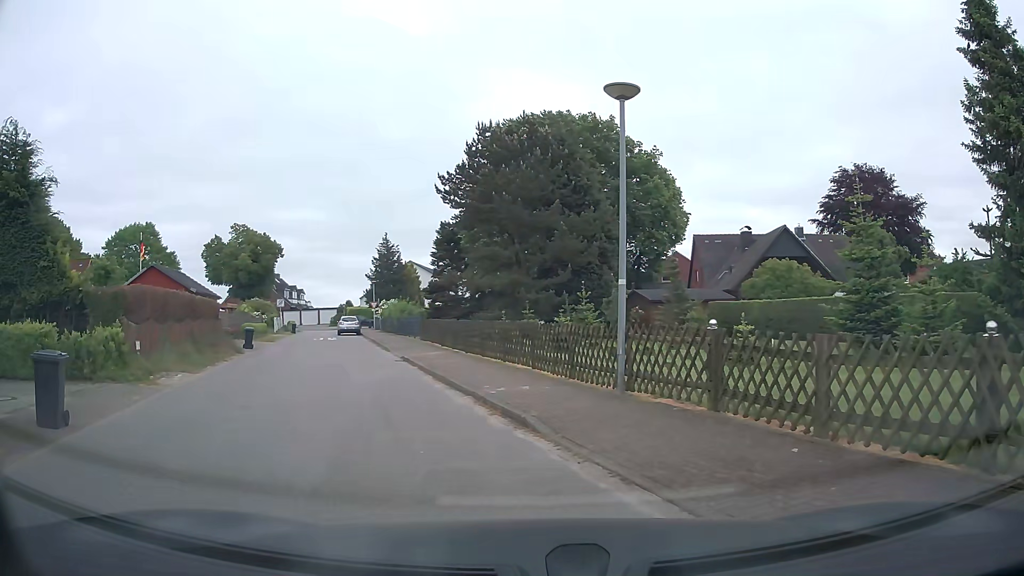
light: Day
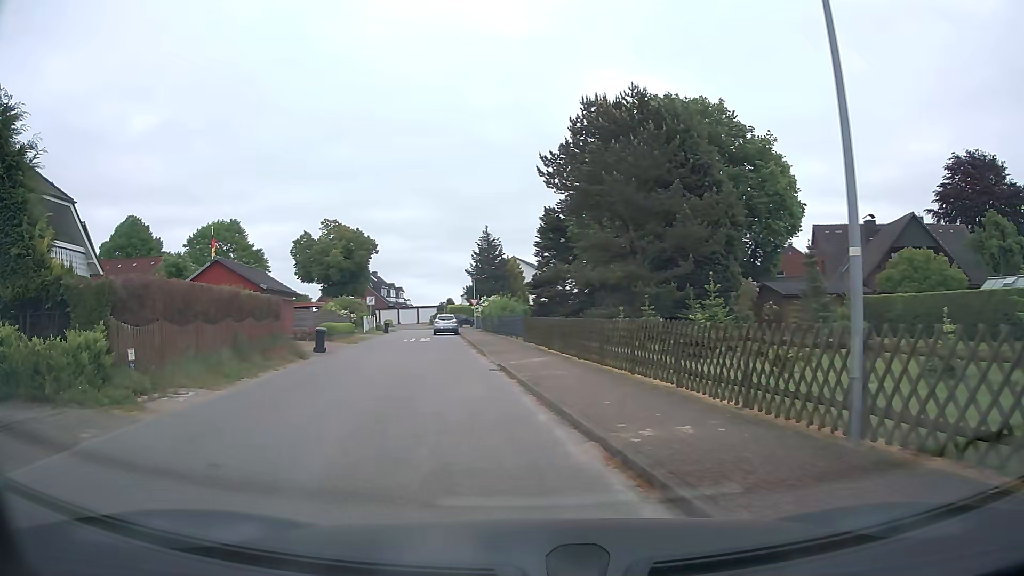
(-0.2, +4.5) m; -8°
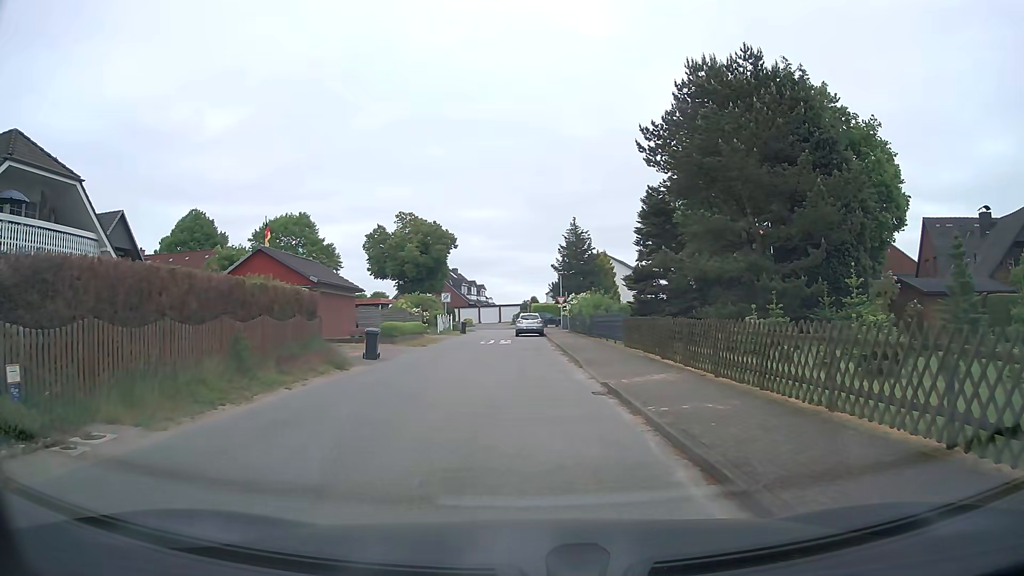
(-0.5, +5.3) m; -8°
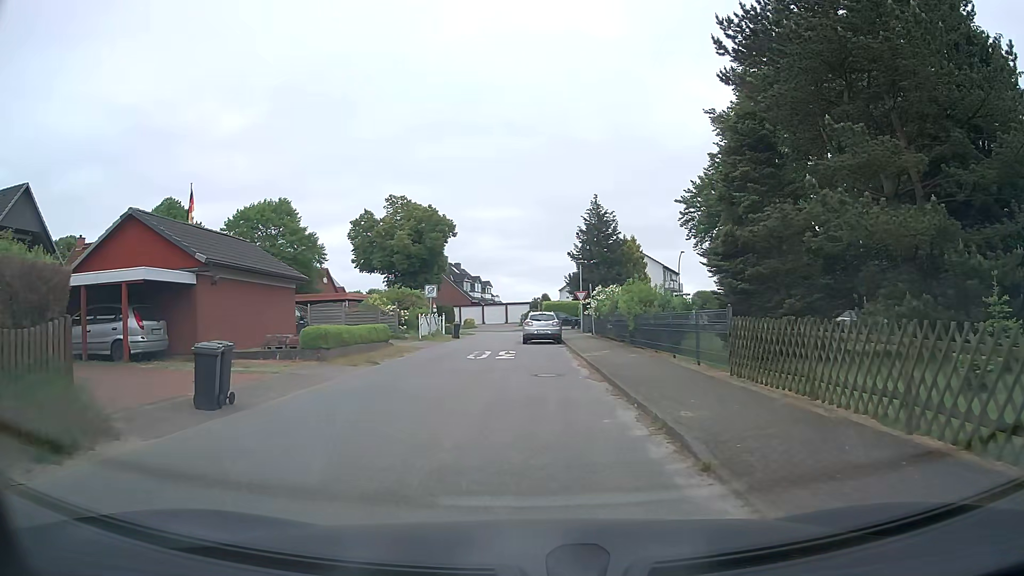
(-0.1, +11.7) m; -1°
